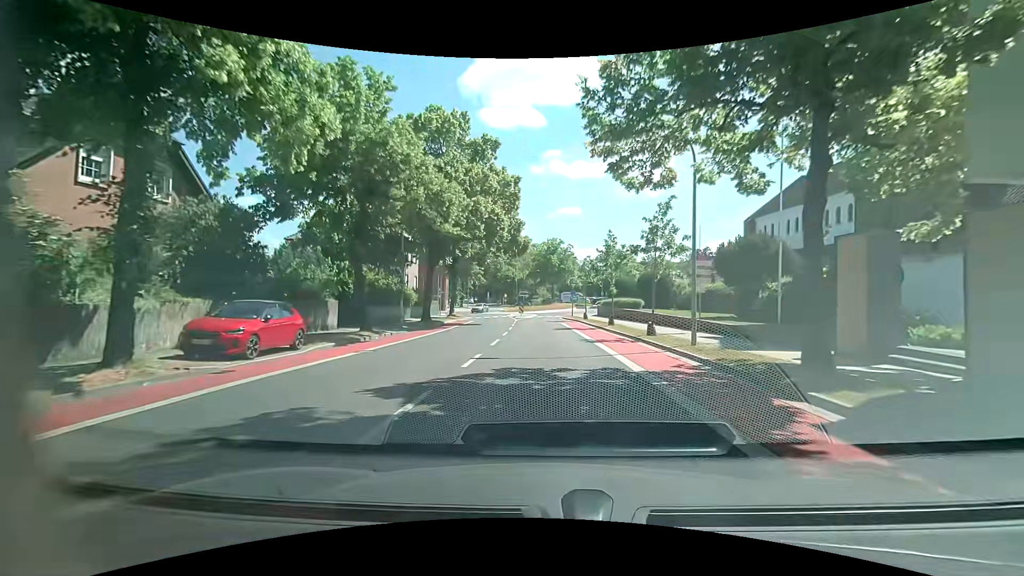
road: unclassified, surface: asphalt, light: Day
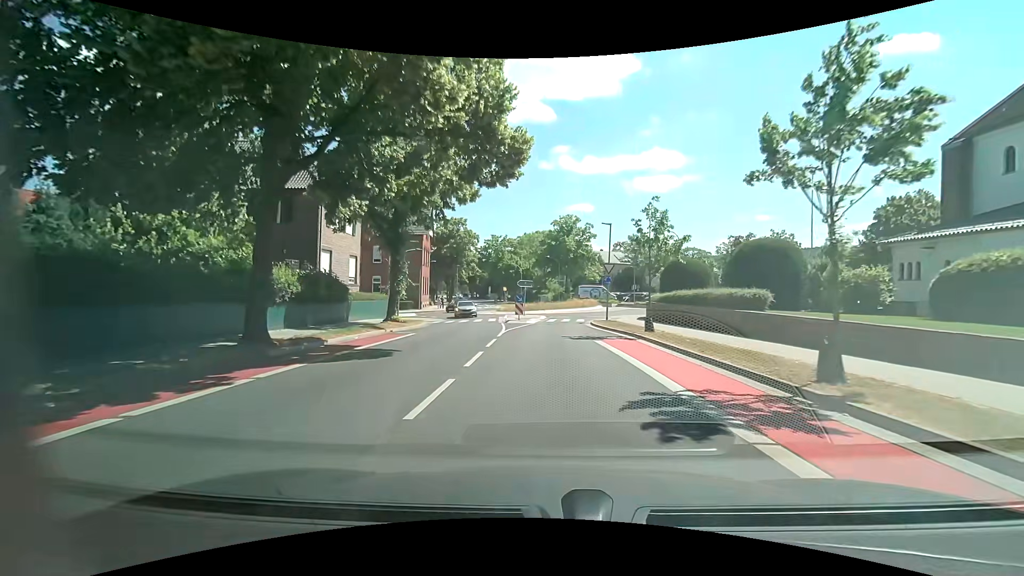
(-0.1, +22.8) m; -1°
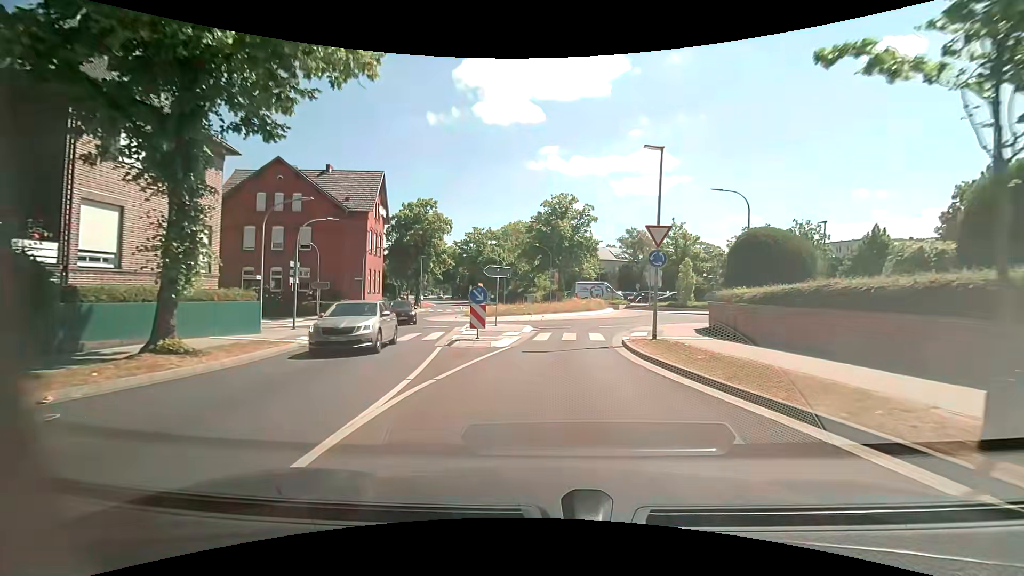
(+0.2, +15.9) m; +1°
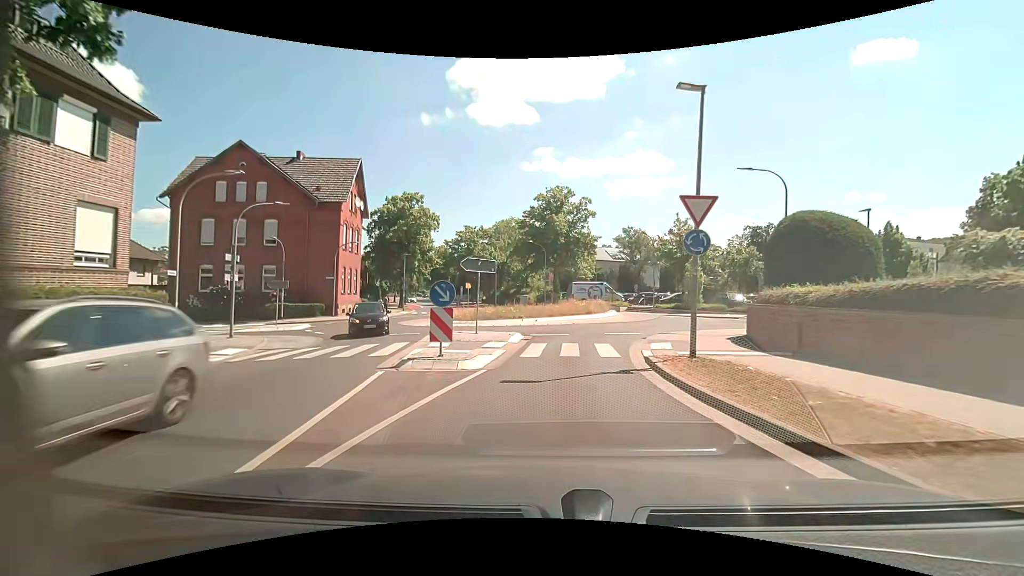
(0.0, +4.7) m; 0°
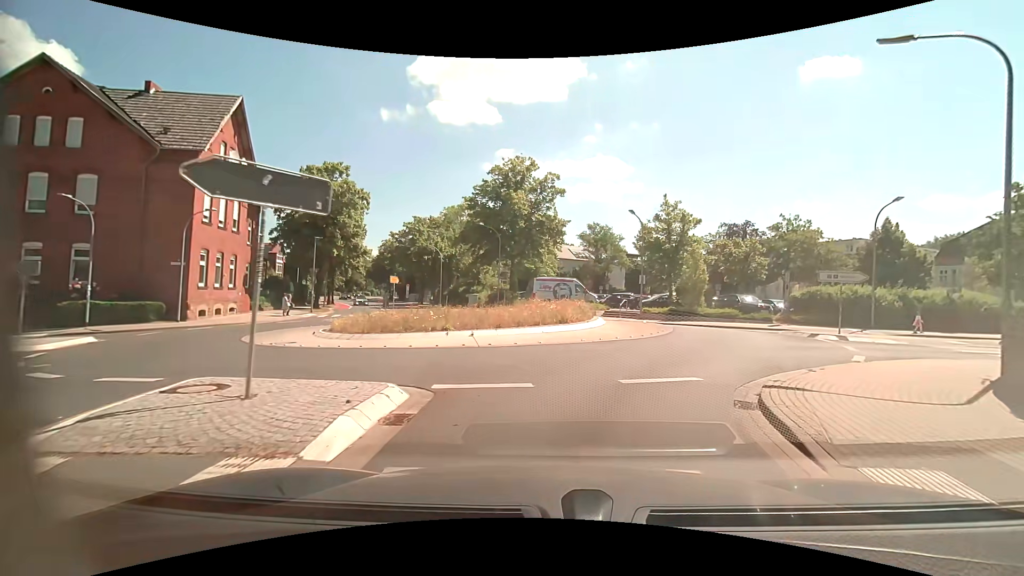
(+0.5, +12.2) m; +5°
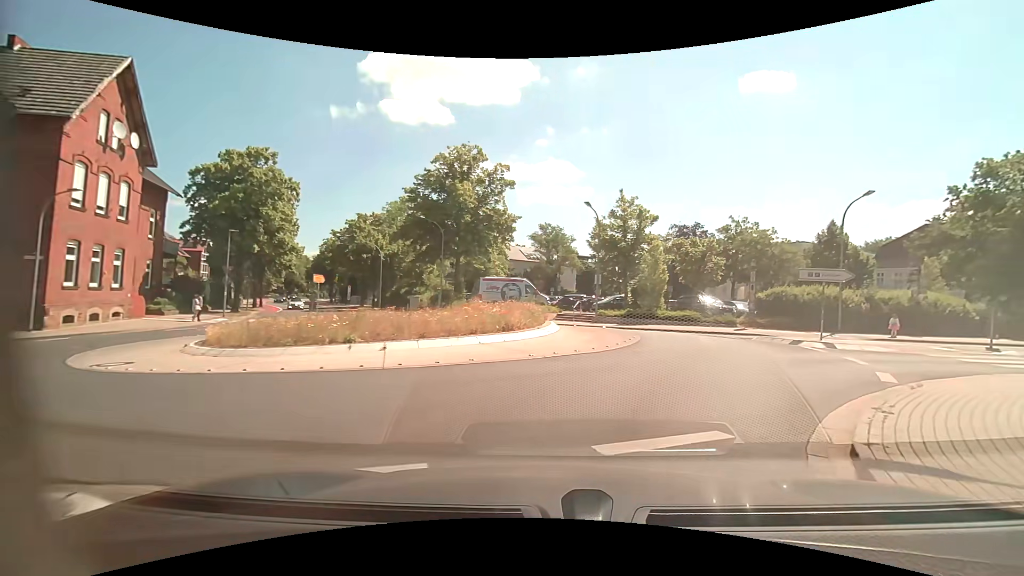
(+0.1, +3.9) m; +6°
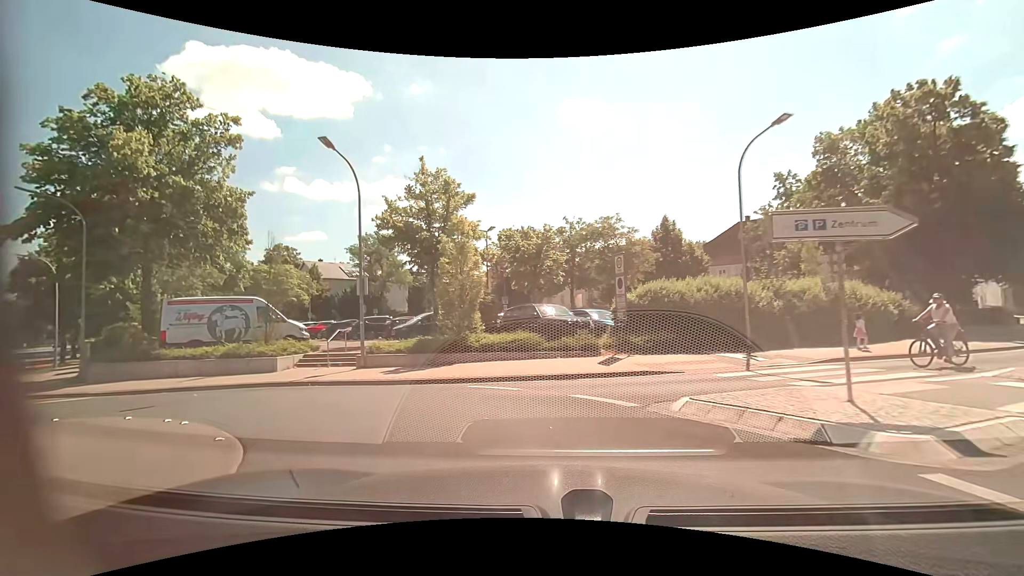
(+3.7, +13.9) m; +18°
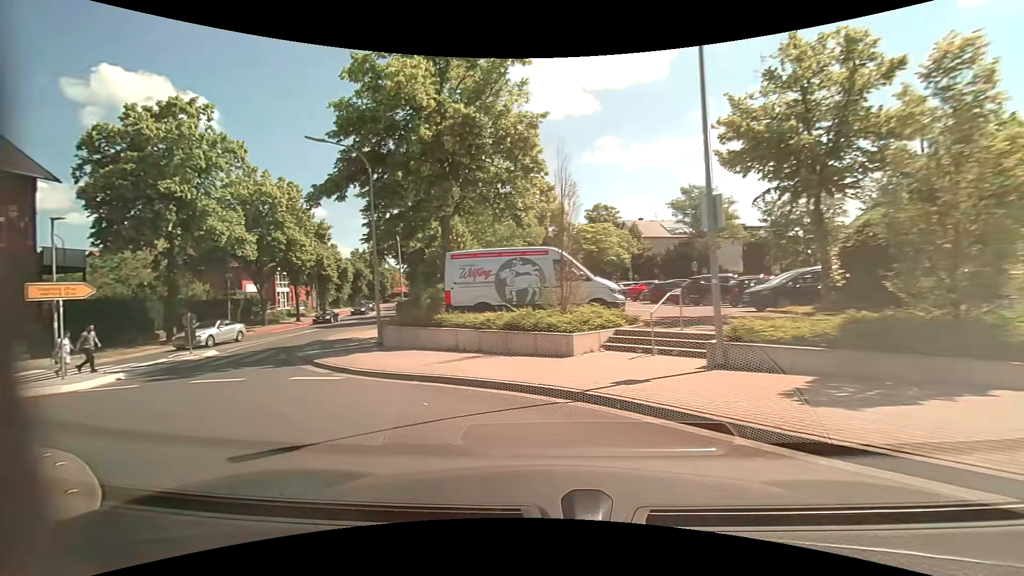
(-2.3, +7.9) m; -37°
(-4, +9) (-14, +9) (-22, +4) (-32, +1) (-42, 0) (-52, 0) (-62, 0) (-72, +1) (-82, +1) (-92, +1) m
